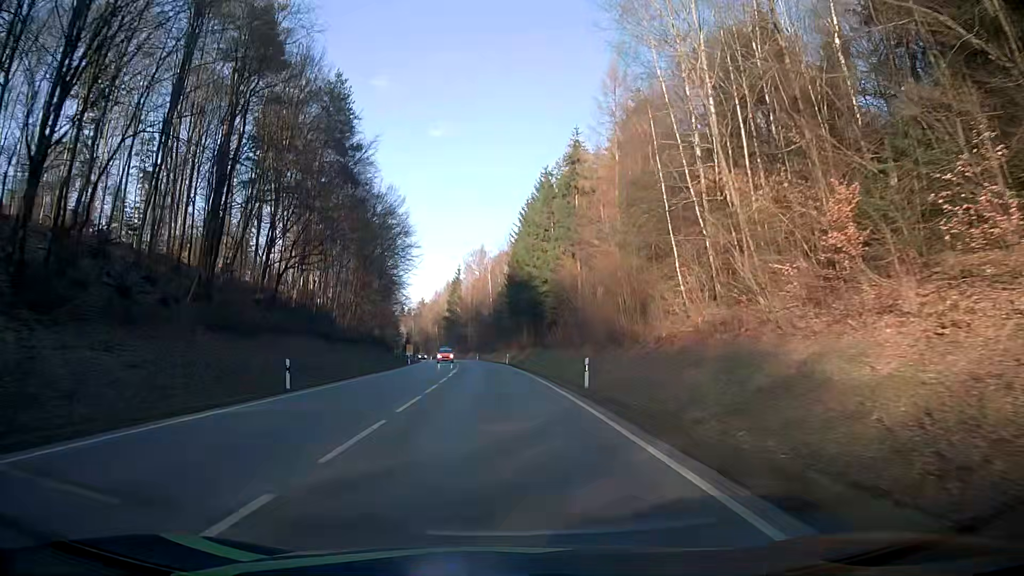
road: secondary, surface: asphalt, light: Day
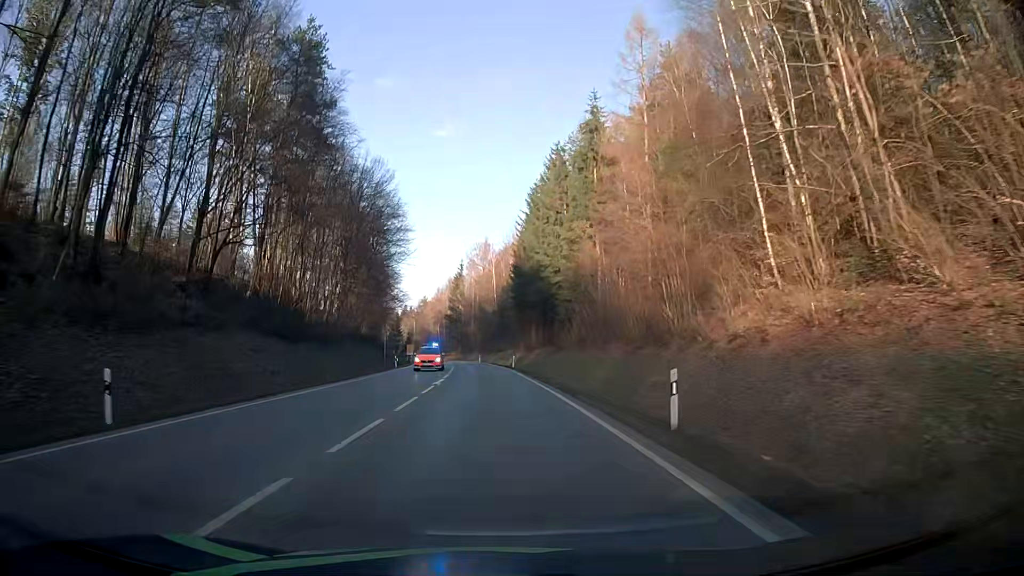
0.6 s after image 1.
(0.0, +11.6) m; 0°
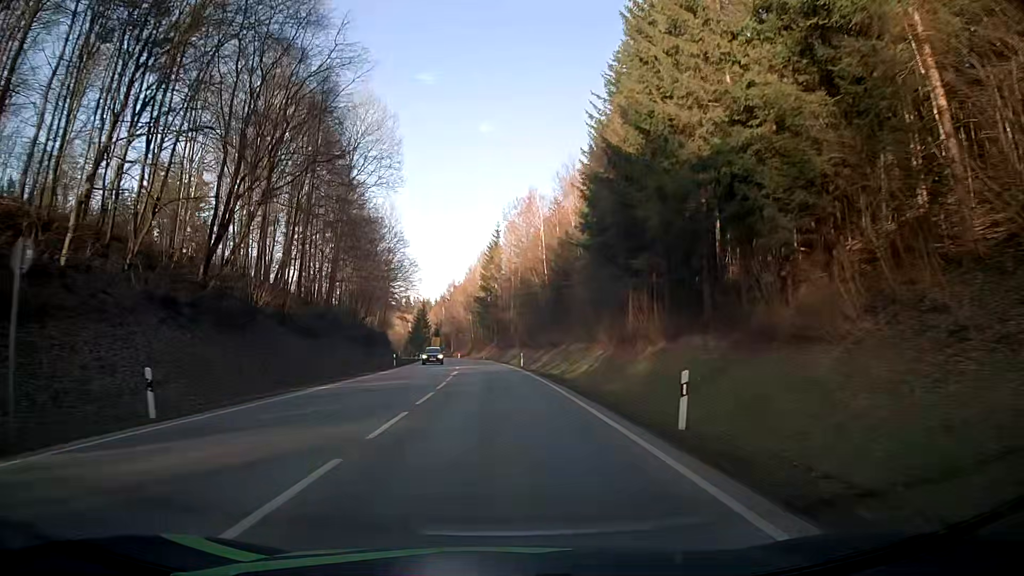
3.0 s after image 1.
(-1.6, +46.9) m; -4°
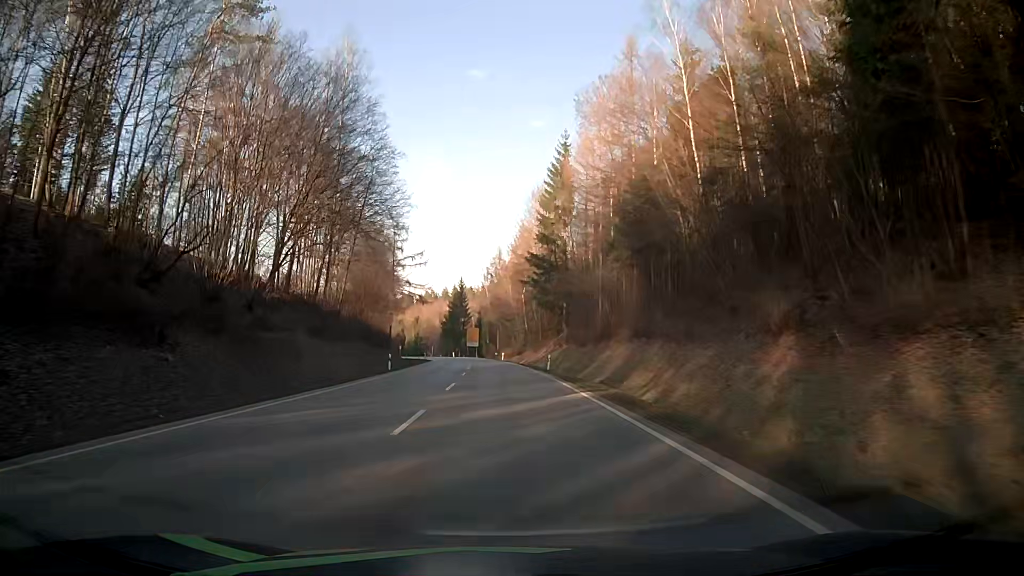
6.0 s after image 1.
(-2.2, +58.9) m; -4°
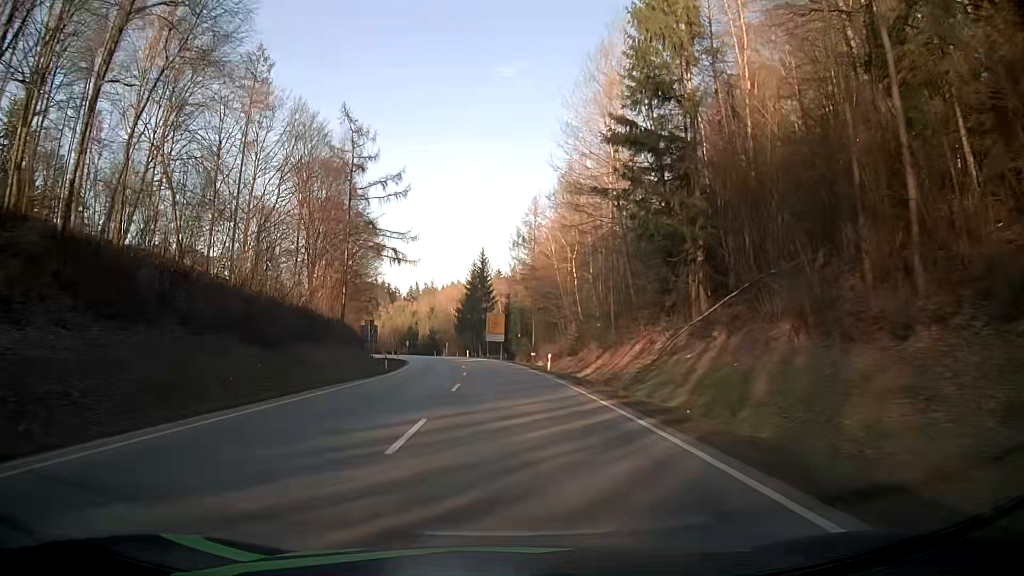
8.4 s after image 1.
(-1.3, +47.0) m; -3°
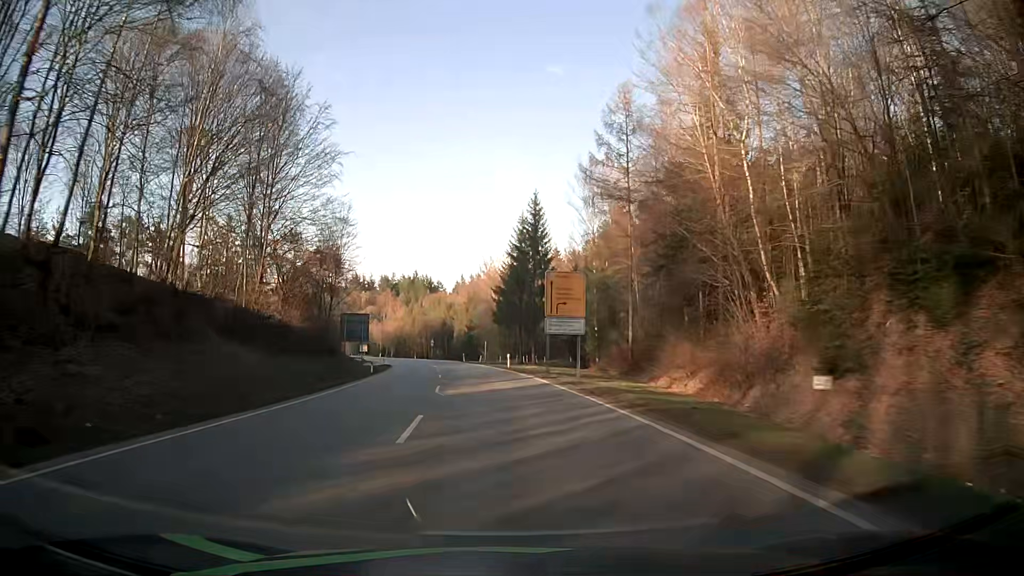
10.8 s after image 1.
(-1.7, +47.2) m; -5°
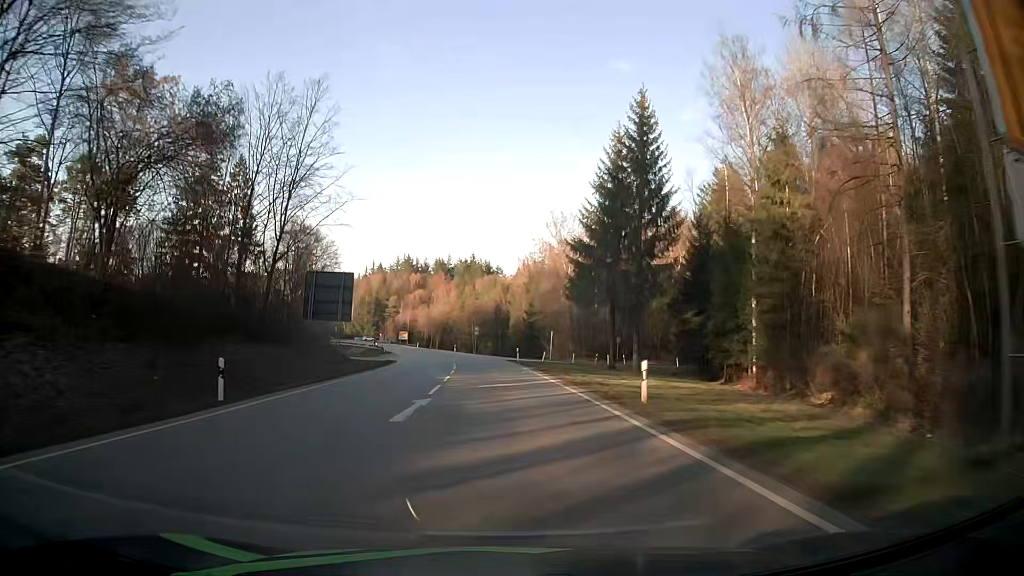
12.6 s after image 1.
(-1.3, +34.1) m; -5°
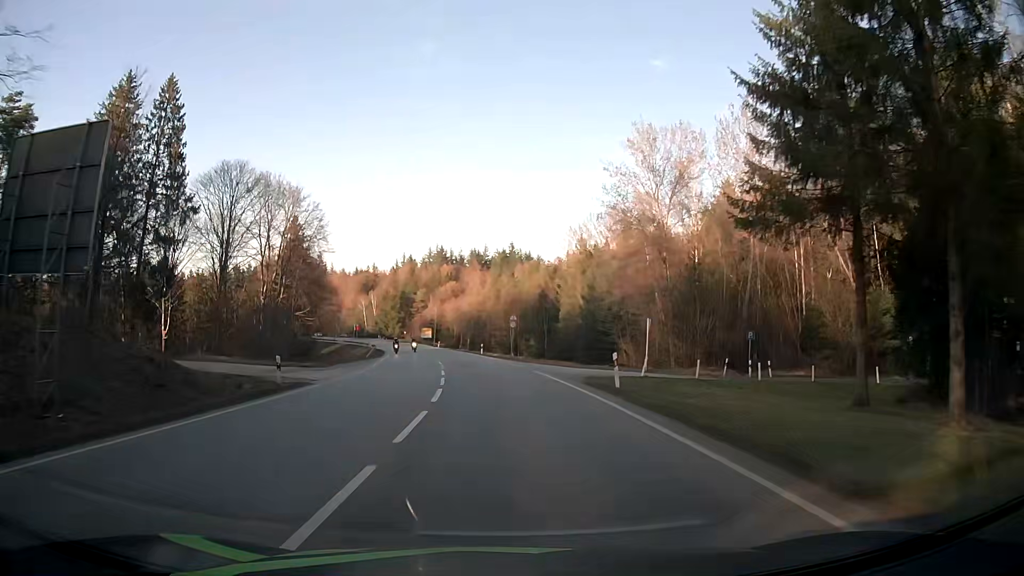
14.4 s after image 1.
(-1.1, +33.4) m; -3°
(0, +10) (0, +20) (-1, +30) (-2, +40) (-3, +50) (-5, +60) (-6, +70) (-8, +79) (-10, +89) (-12, +99) m
